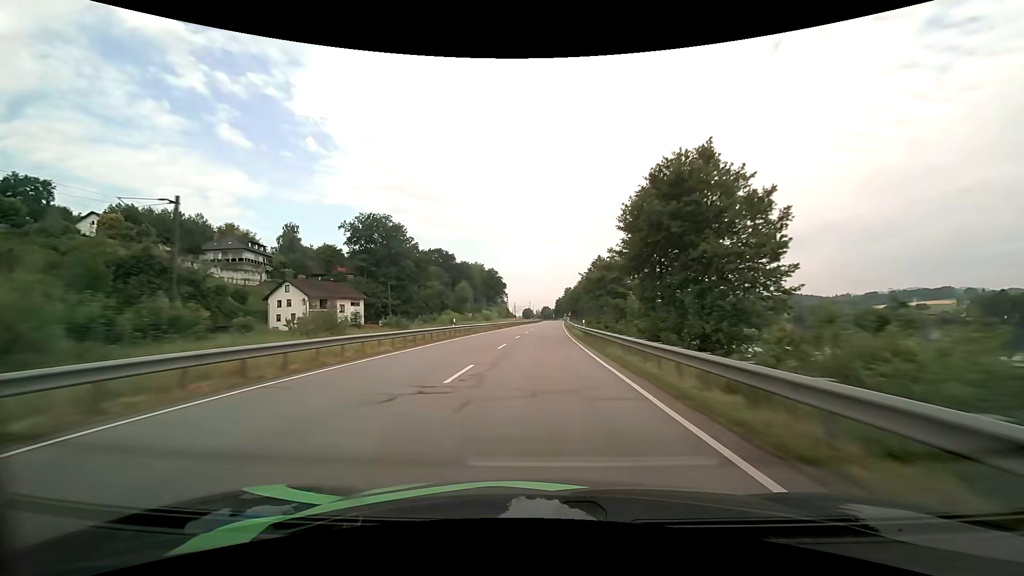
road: primary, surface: asphalt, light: Day
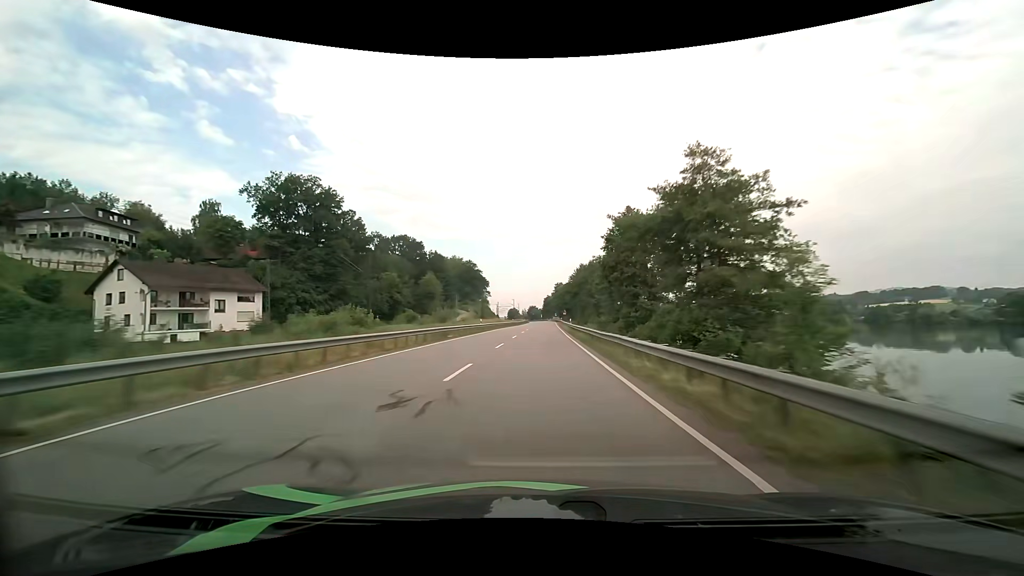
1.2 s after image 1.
(+0.3, +35.3) m; +1°
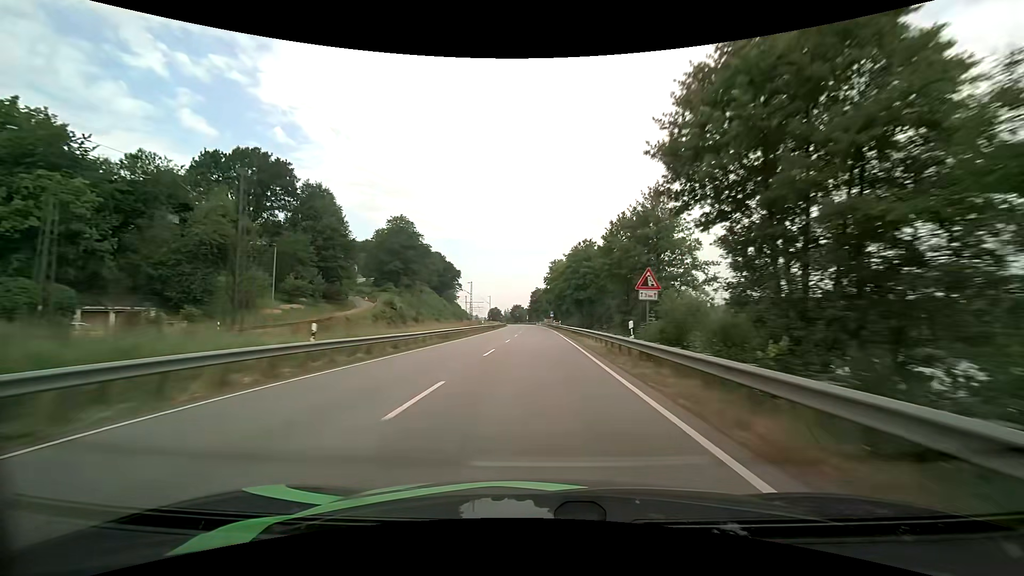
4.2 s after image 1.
(+1.6, +87.2) m; +2°
(0, +10) (0, +20) (0, +30) (0, +40) (0, +50) (0, +60) (0, +70) (0, +80) (-1, +90) (-1, +100) m
